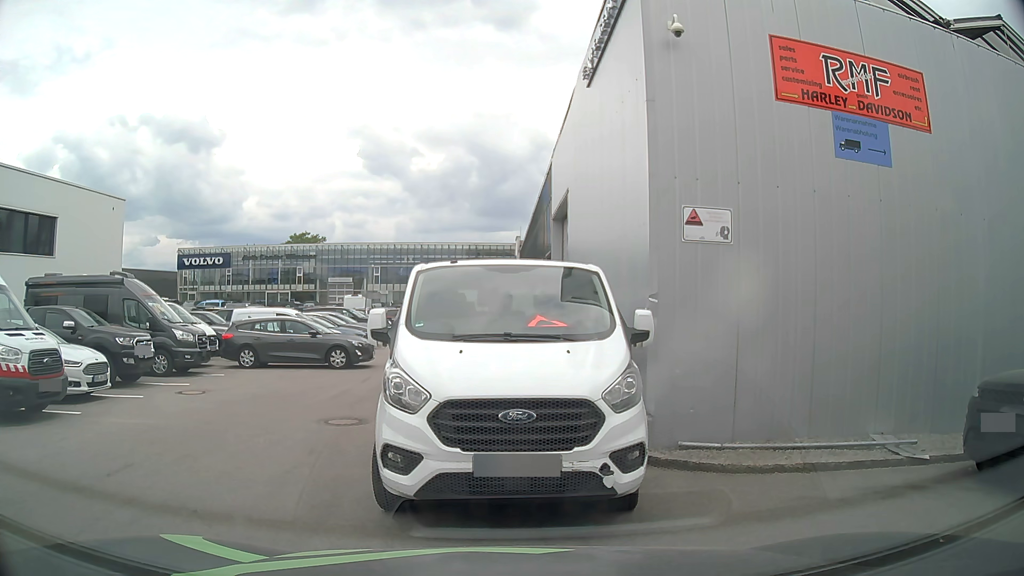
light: Day
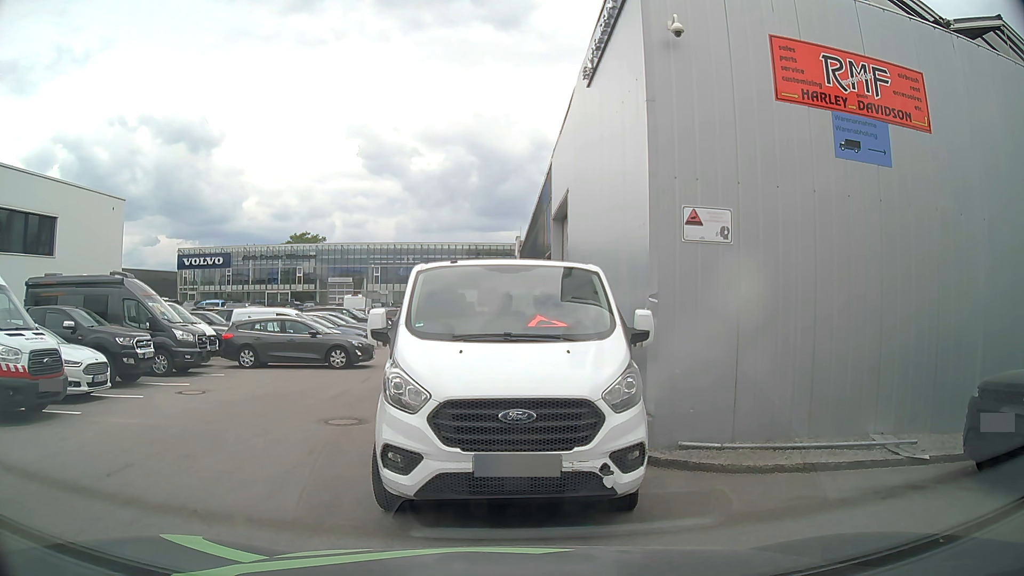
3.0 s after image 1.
(0.0, 0.0) m; 0°
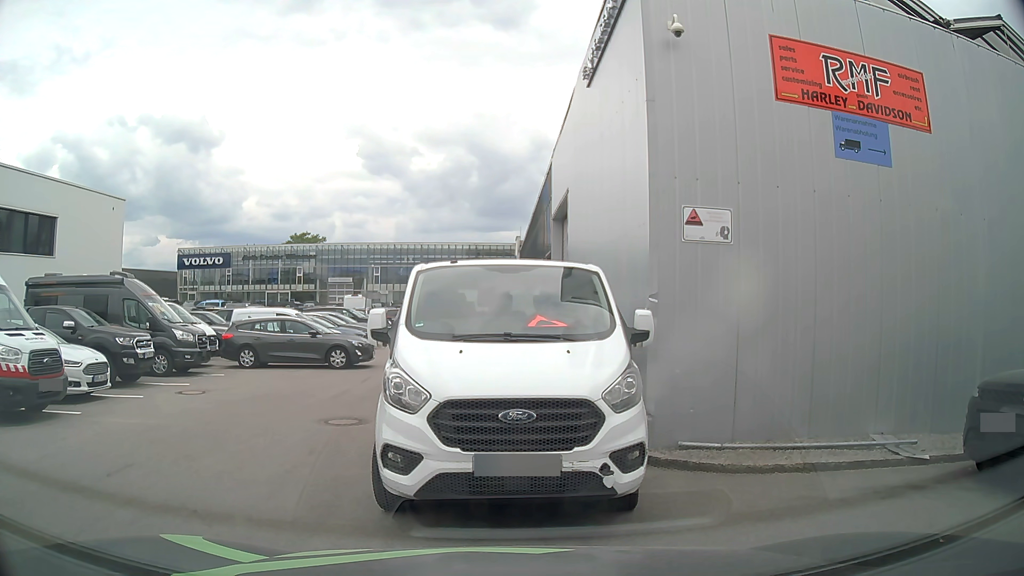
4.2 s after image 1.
(0.0, 0.0) m; 0°
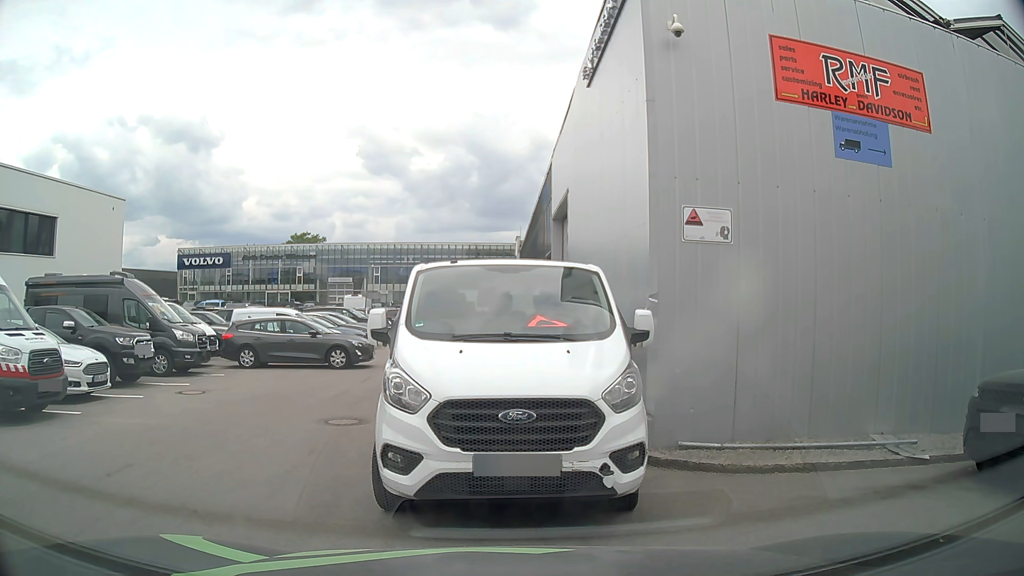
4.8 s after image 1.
(0.0, 0.0) m; 0°
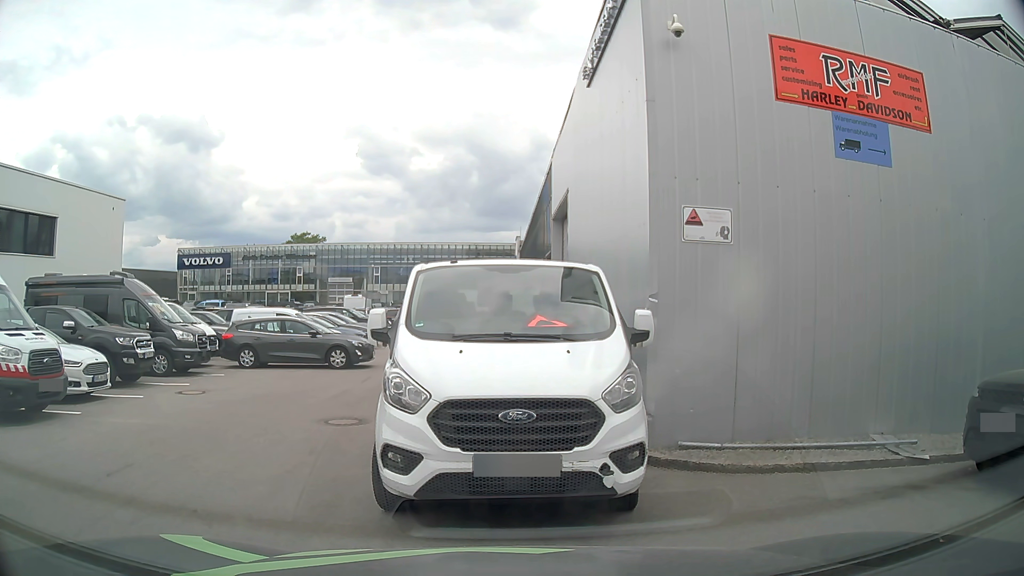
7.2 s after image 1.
(0.0, 0.0) m; 0°
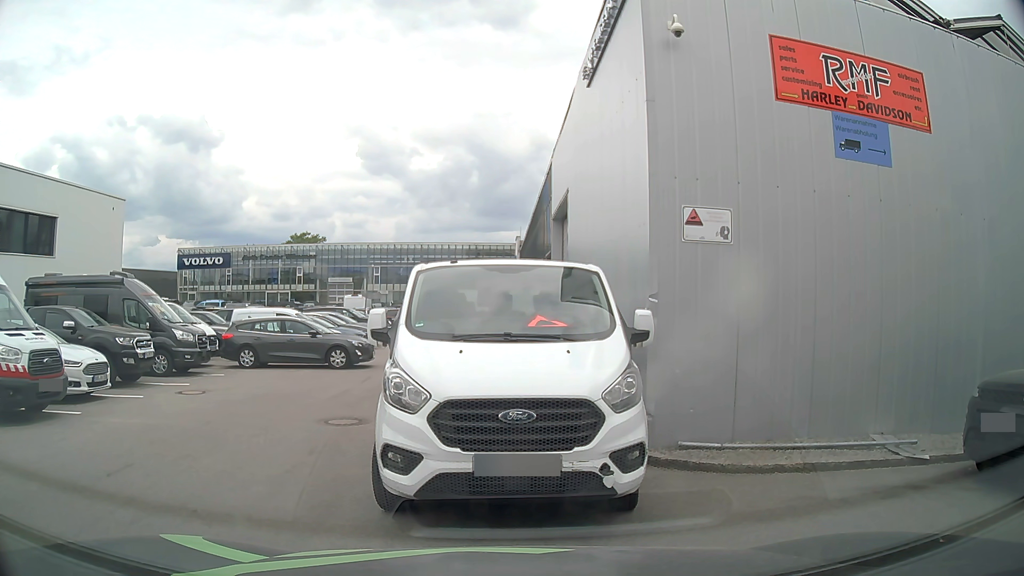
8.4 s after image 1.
(0.0, 0.0) m; 0°
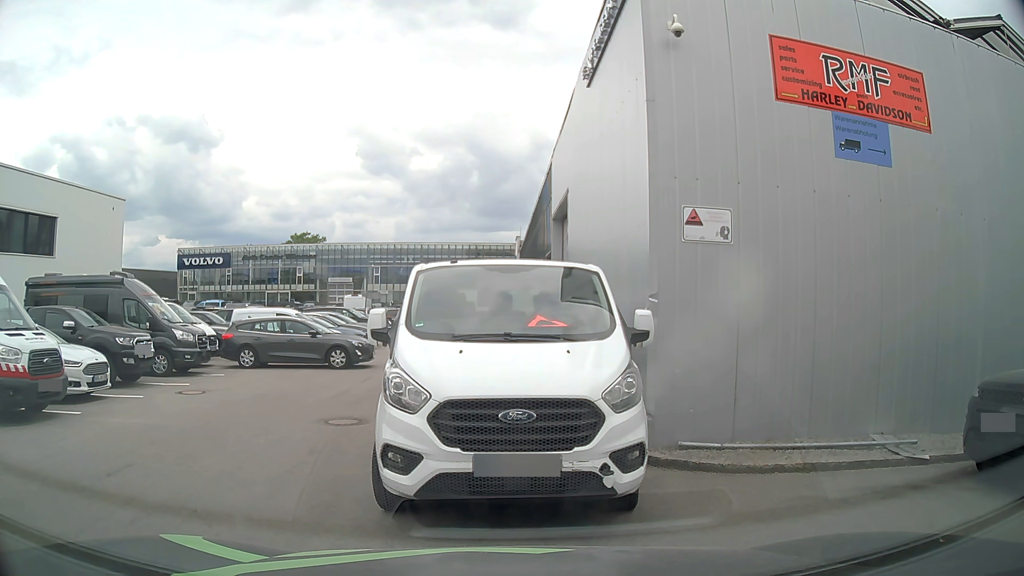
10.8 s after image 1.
(0.0, 0.0) m; 0°
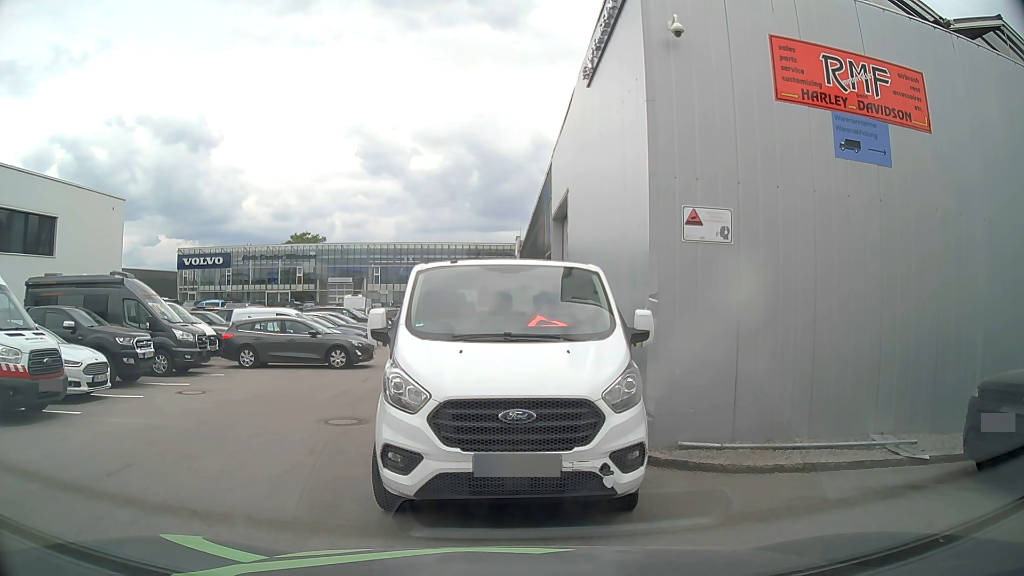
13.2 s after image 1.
(0.0, 0.0) m; 0°
